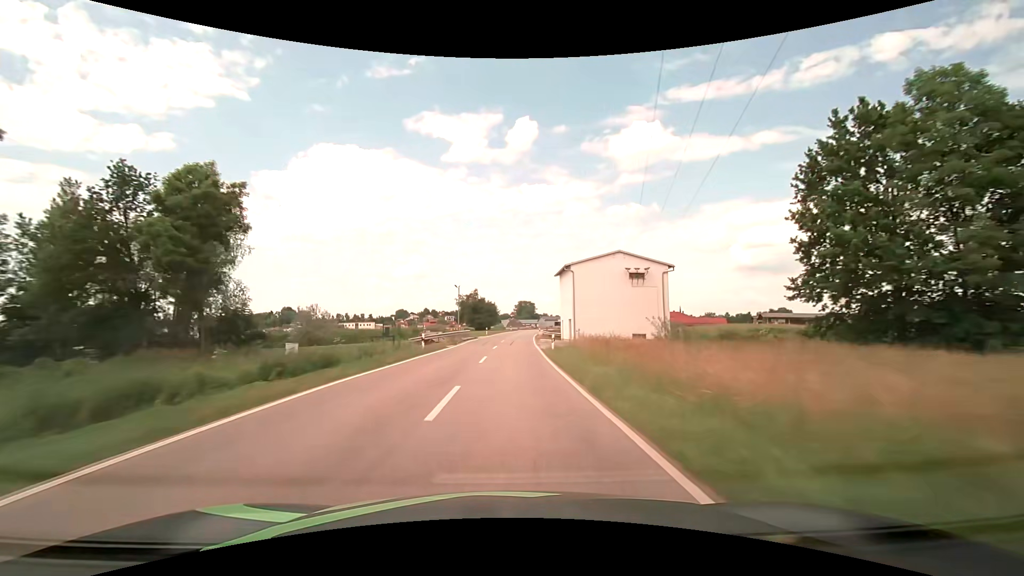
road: tertiary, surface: asphalt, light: Day
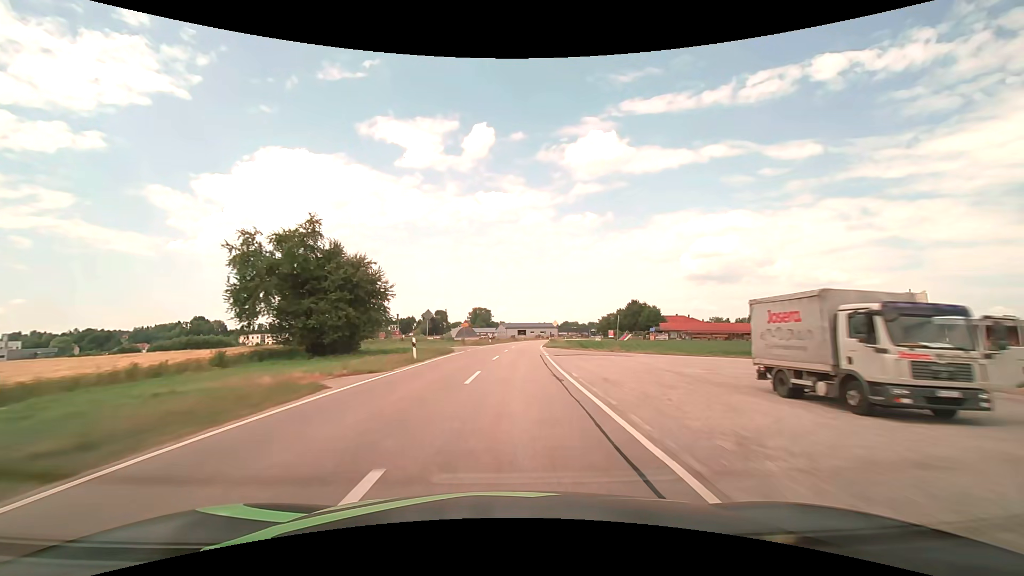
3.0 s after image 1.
(+3.3, +78.6) m; +5°
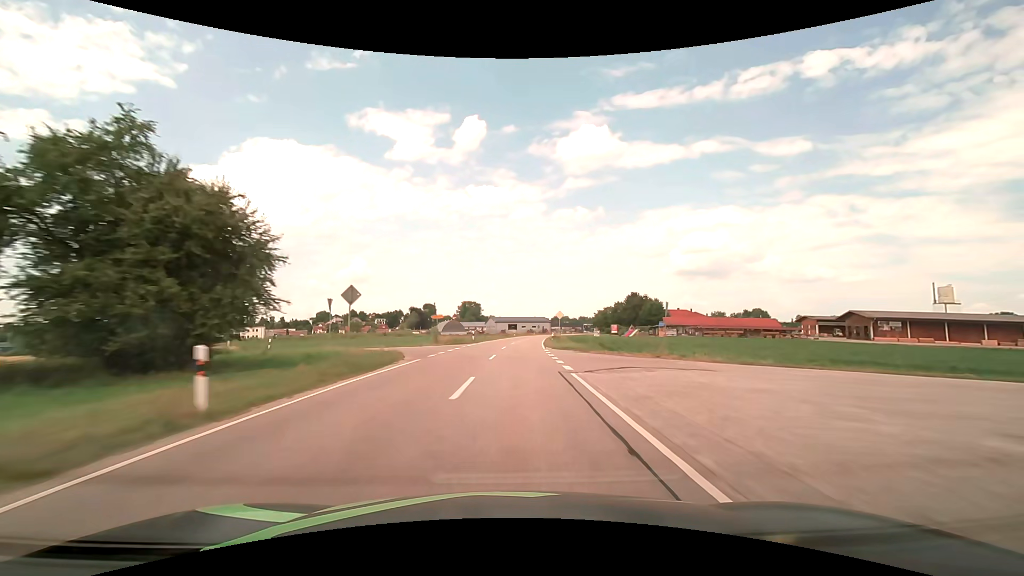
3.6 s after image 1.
(+0.1, +15.7) m; +1°
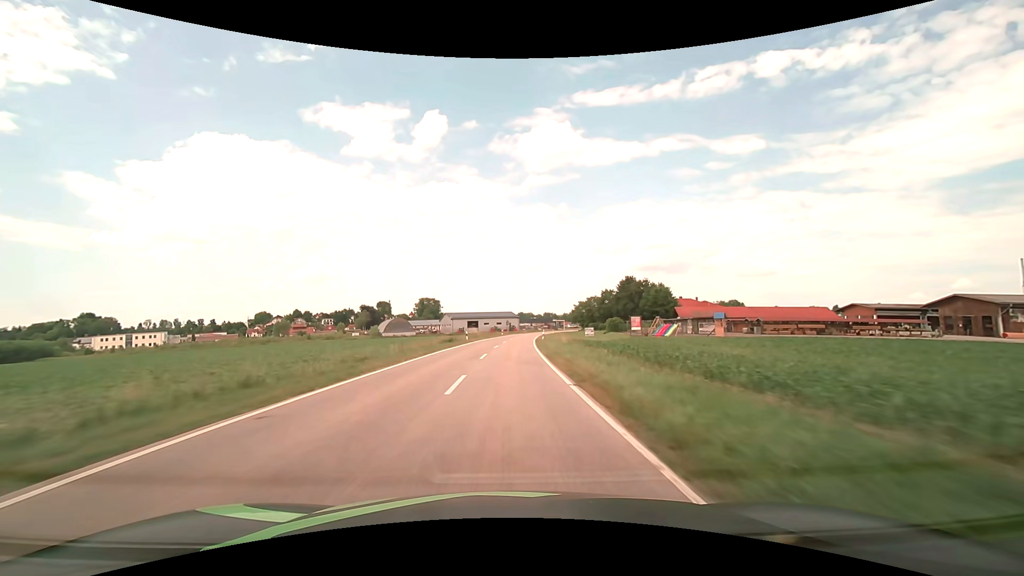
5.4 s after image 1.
(+1.9, +47.2) m; +4°
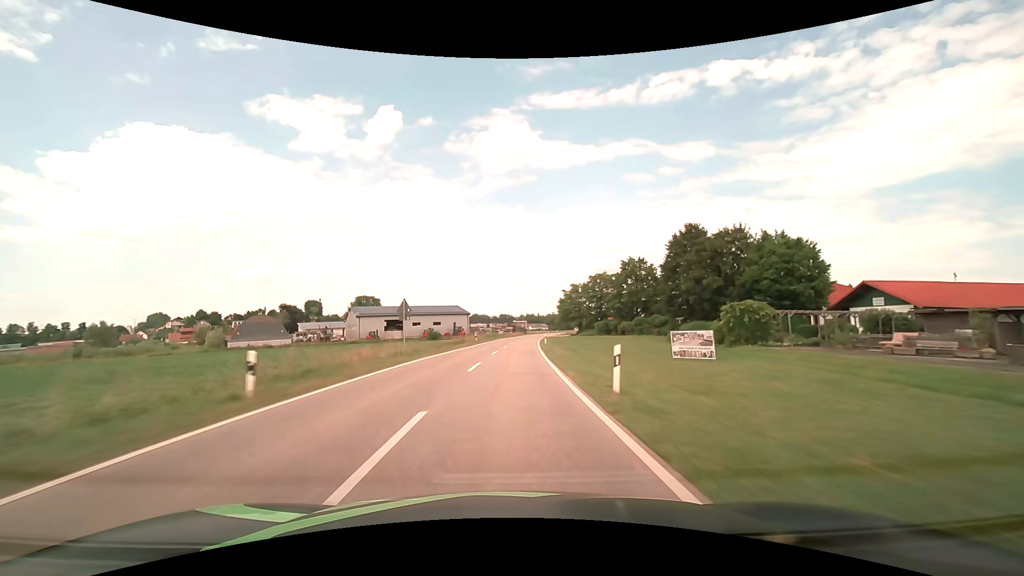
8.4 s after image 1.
(+3.1, +79.0) m; +5°
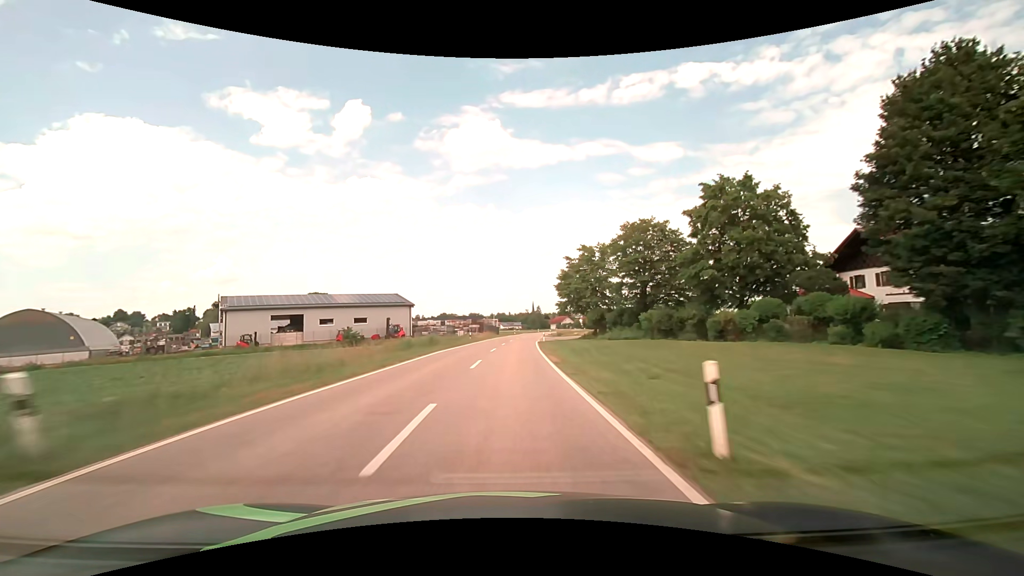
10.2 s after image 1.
(+1.5, +47.4) m; +4°
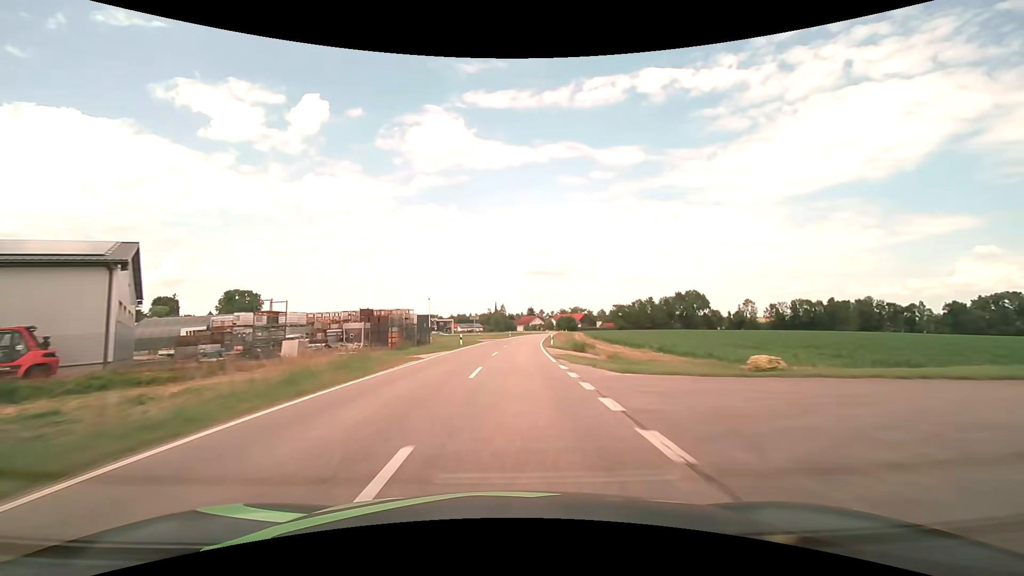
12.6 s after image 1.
(+2.2, +63.3) m; +4°
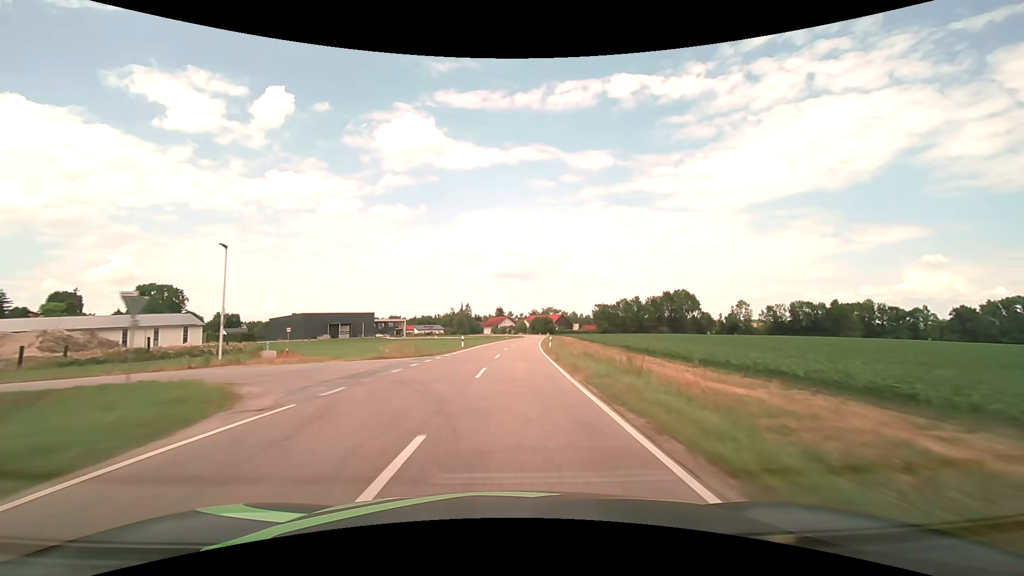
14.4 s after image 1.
(+1.5, +47.5) m; +4°
(0, +10) (0, +20) (+1, +30) (+1, +40) (+2, +50) (+2, +60) (+3, +70) (+4, +80) (+5, +90) (+6, +100) m
